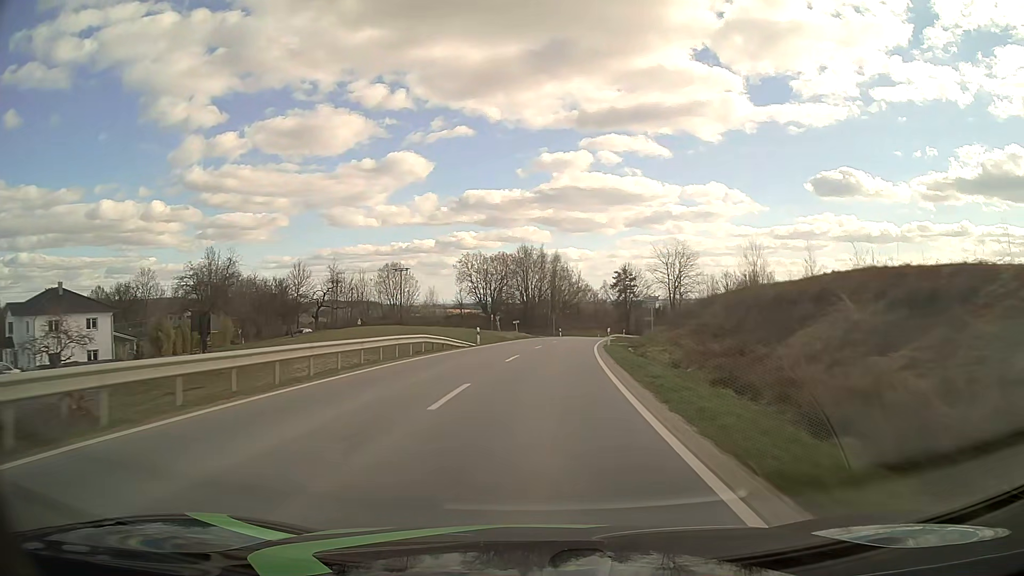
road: tertiary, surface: asphalt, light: Day
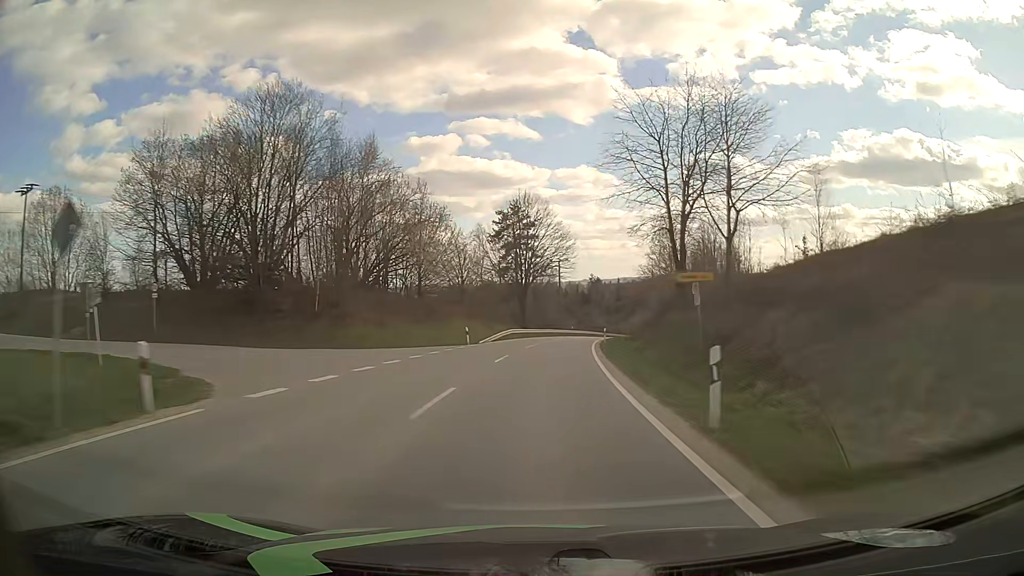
(+7.0, +72.7) m; +11°
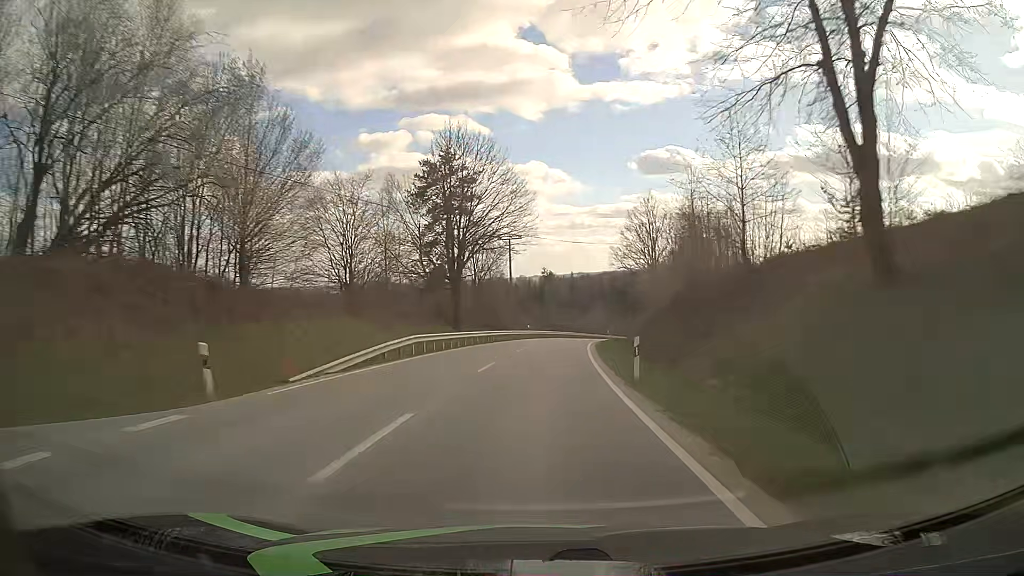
(+1.0, +27.4) m; +4°
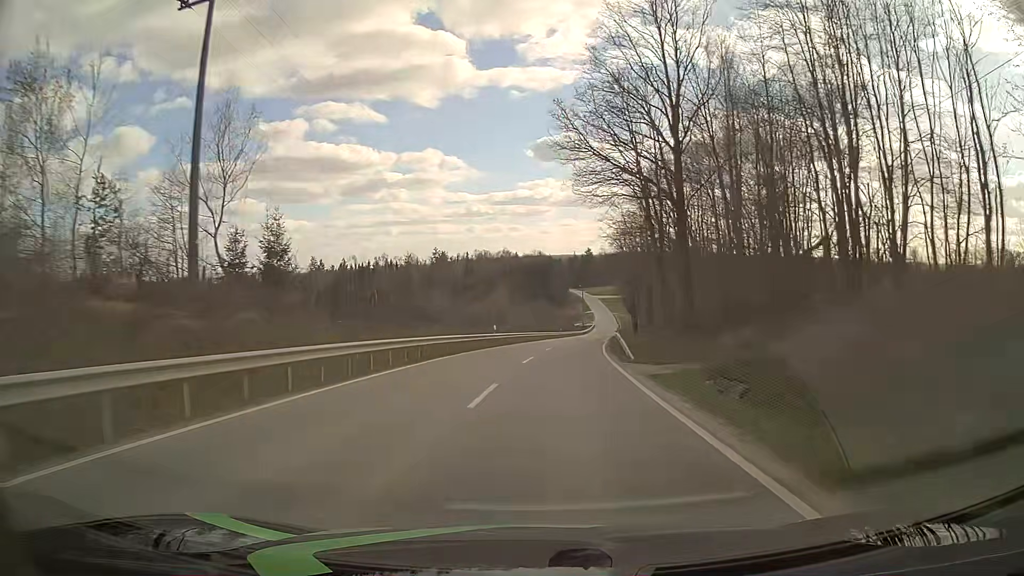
(+4.8, +67.5) m; +9°
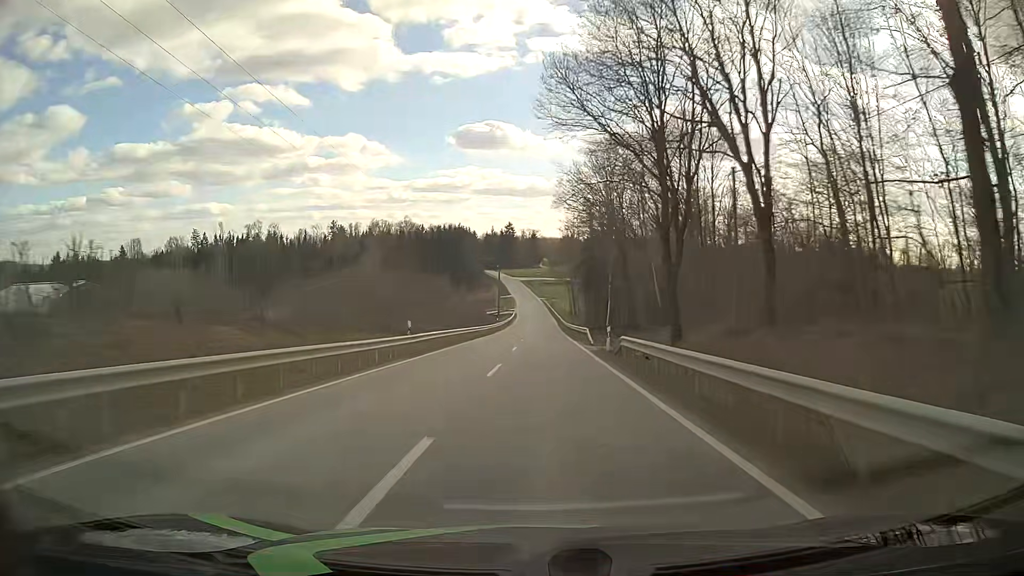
(+5.4, +67.5) m; +7°
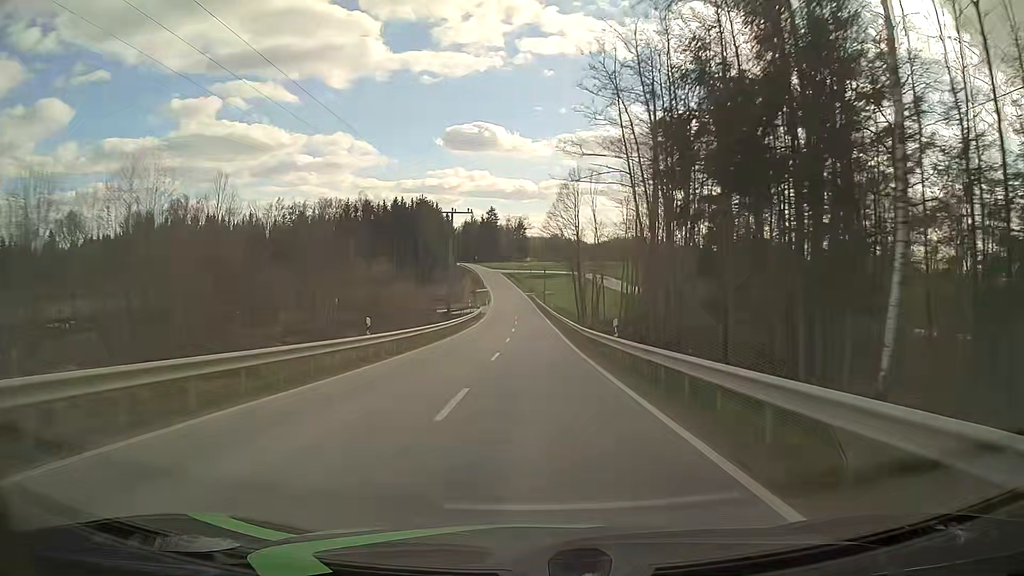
(+0.7, +55.7) m; +1°
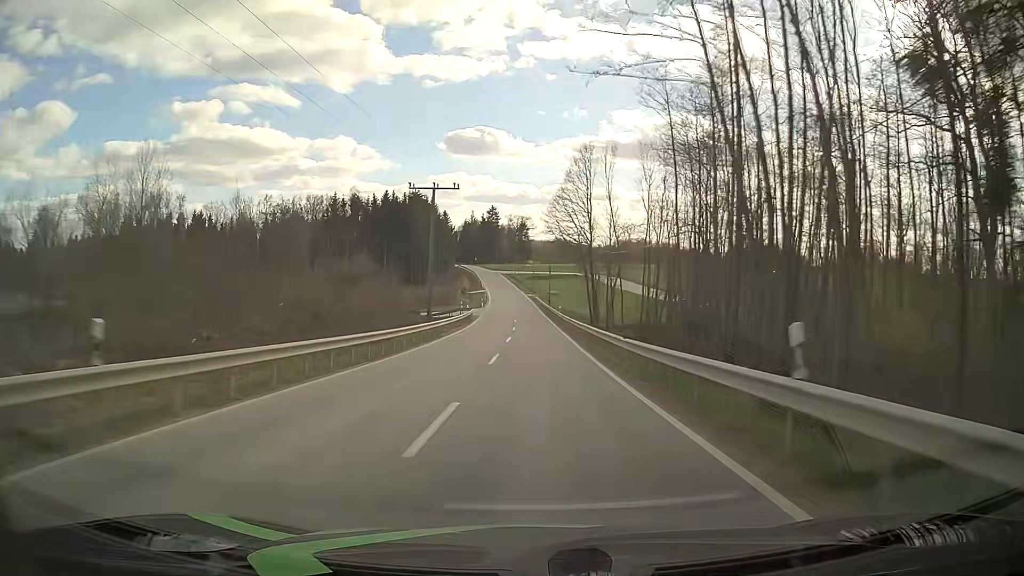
(0.0, +14.7) m; 0°
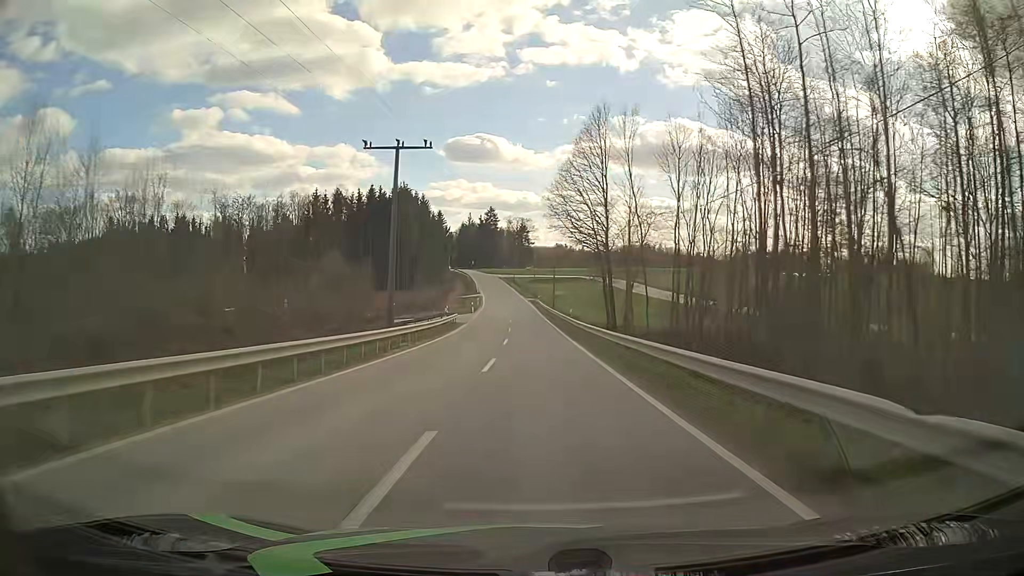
(0.0, +15.1) m; 0°
